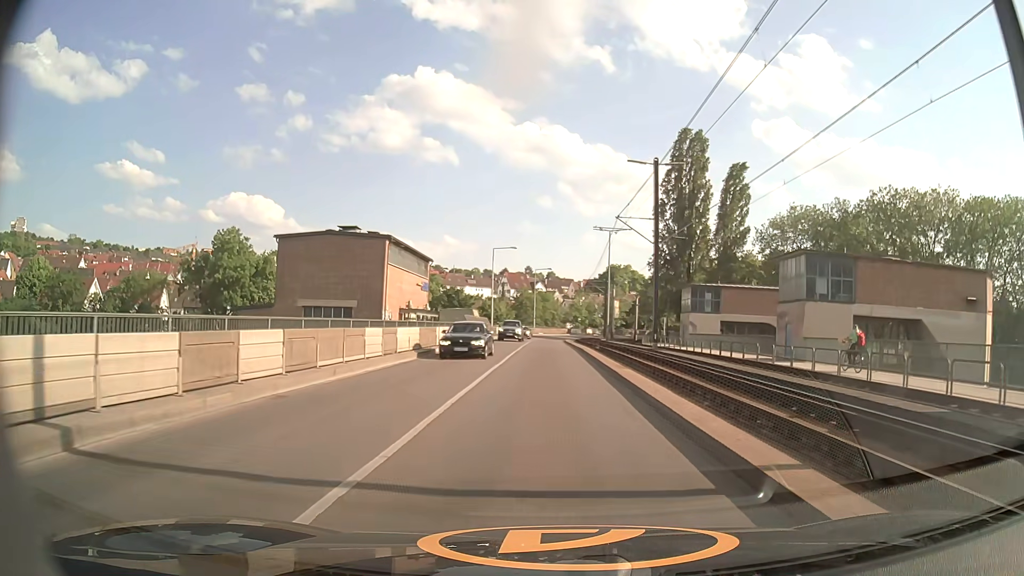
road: secondary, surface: asphalt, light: Day
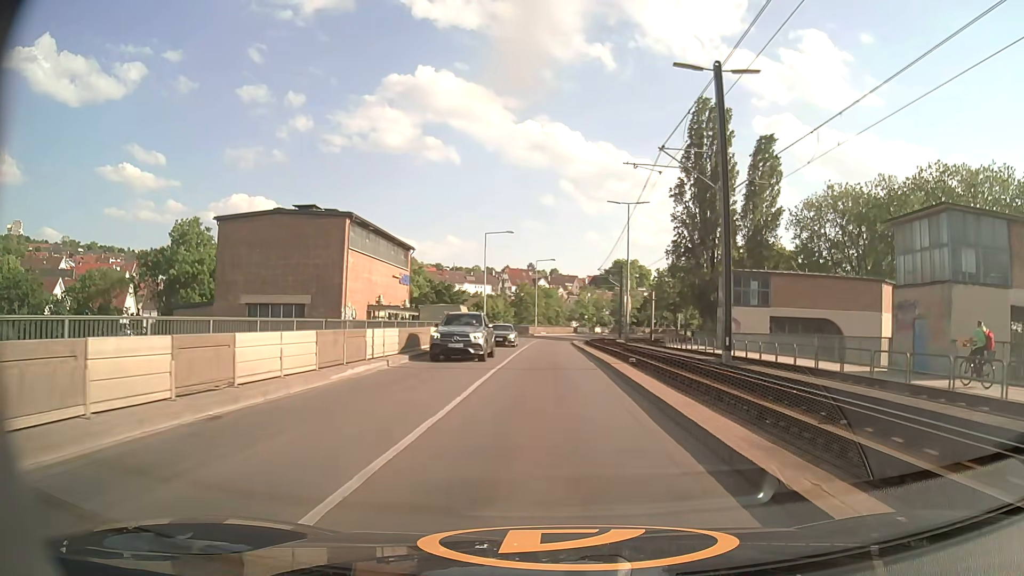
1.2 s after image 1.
(0.0, +13.0) m; 0°
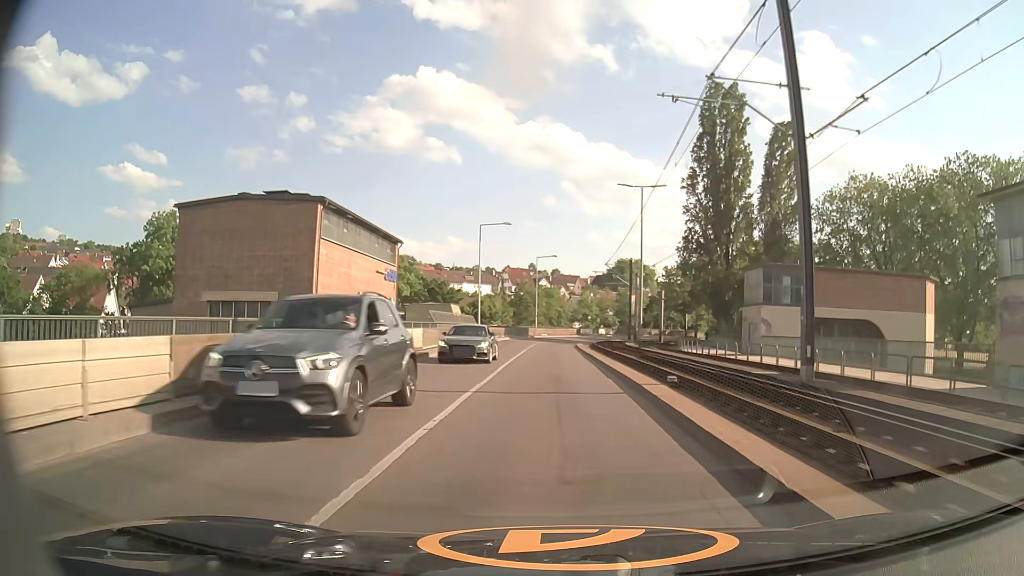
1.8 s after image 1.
(0.0, +6.5) m; 0°
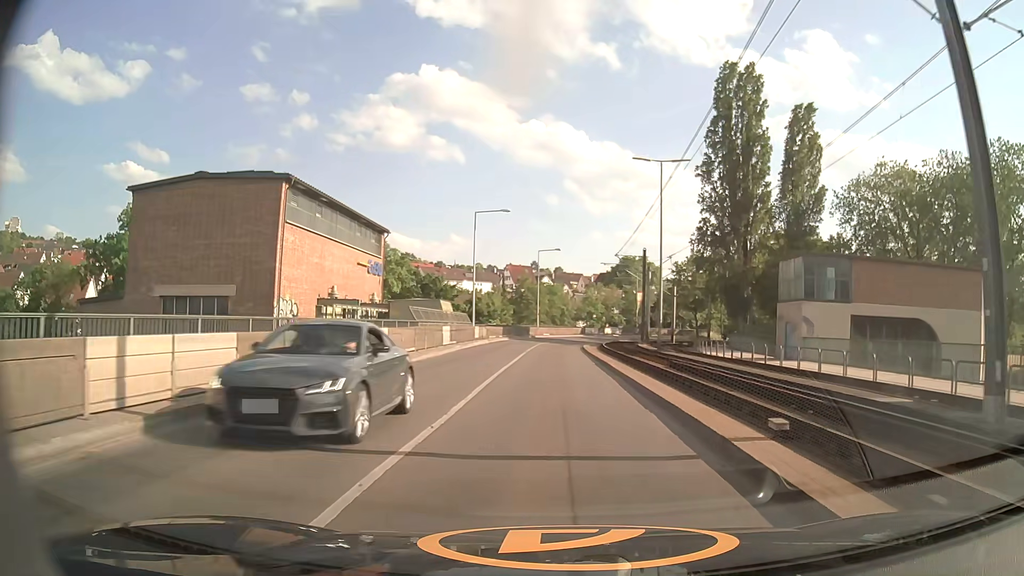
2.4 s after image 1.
(0.0, +6.5) m; 0°
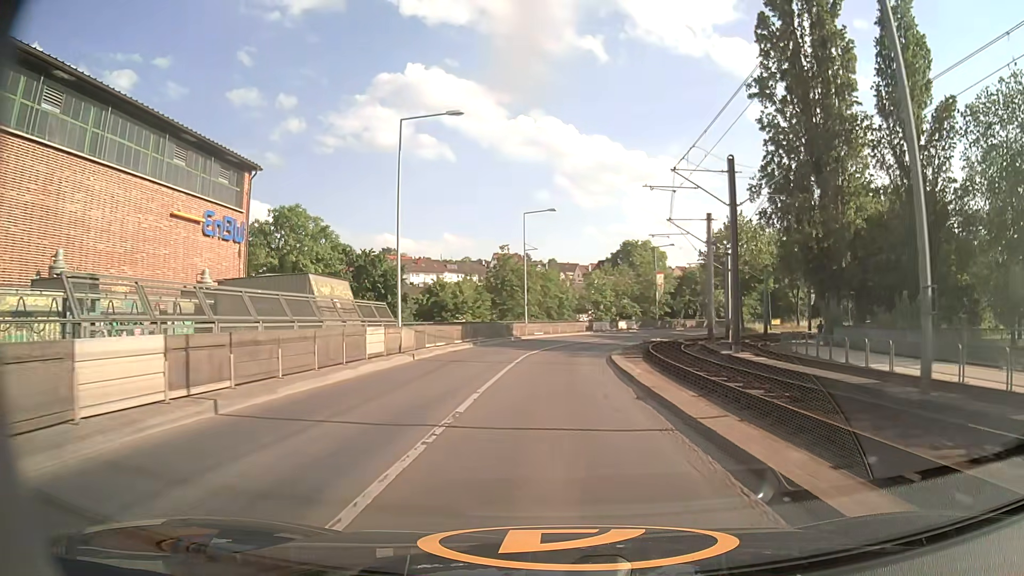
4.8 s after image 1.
(-0.1, +25.8) m; 0°
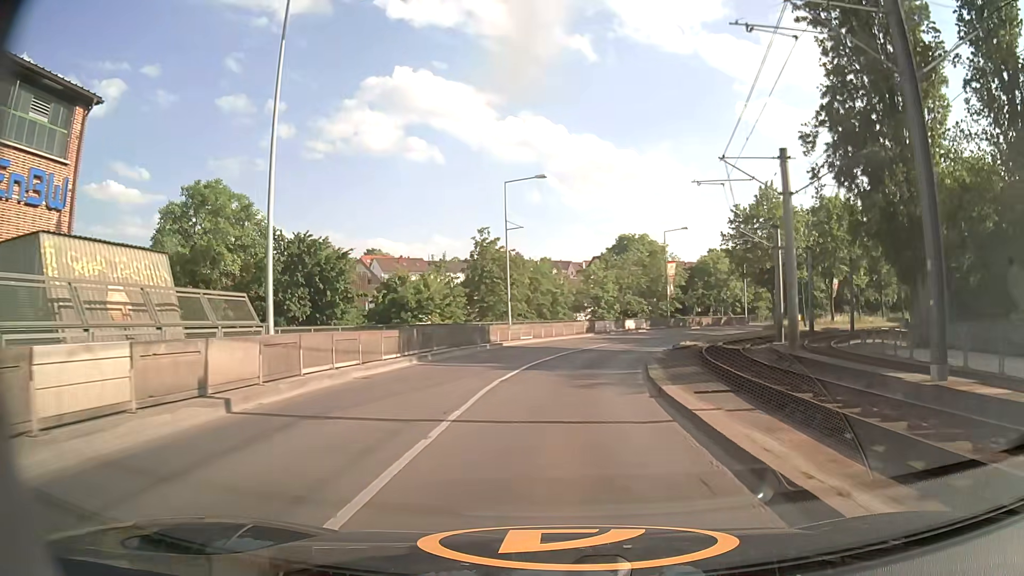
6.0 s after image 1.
(0.0, +13.5) m; 0°
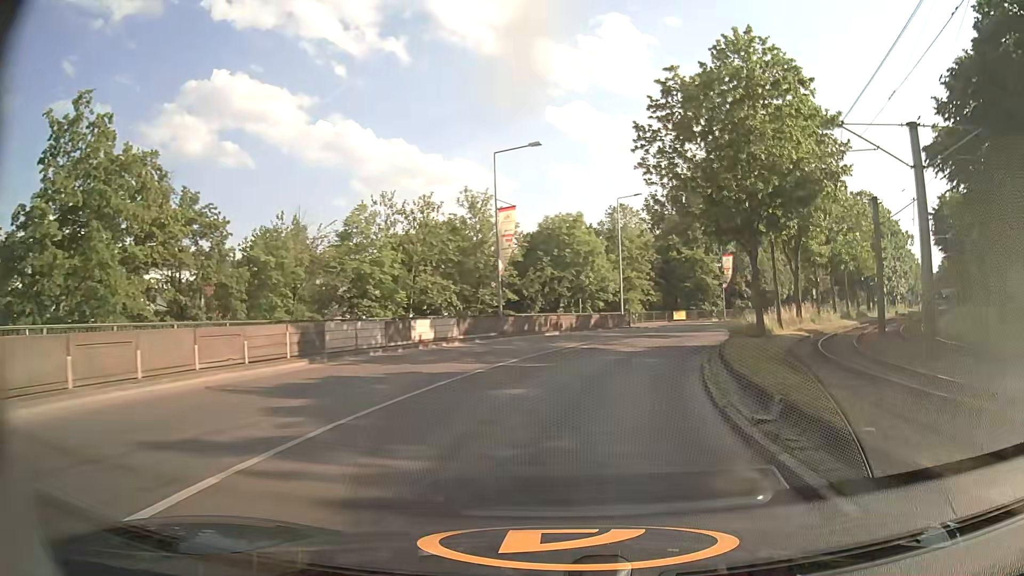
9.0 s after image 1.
(+4.0, +34.8) m; +17°
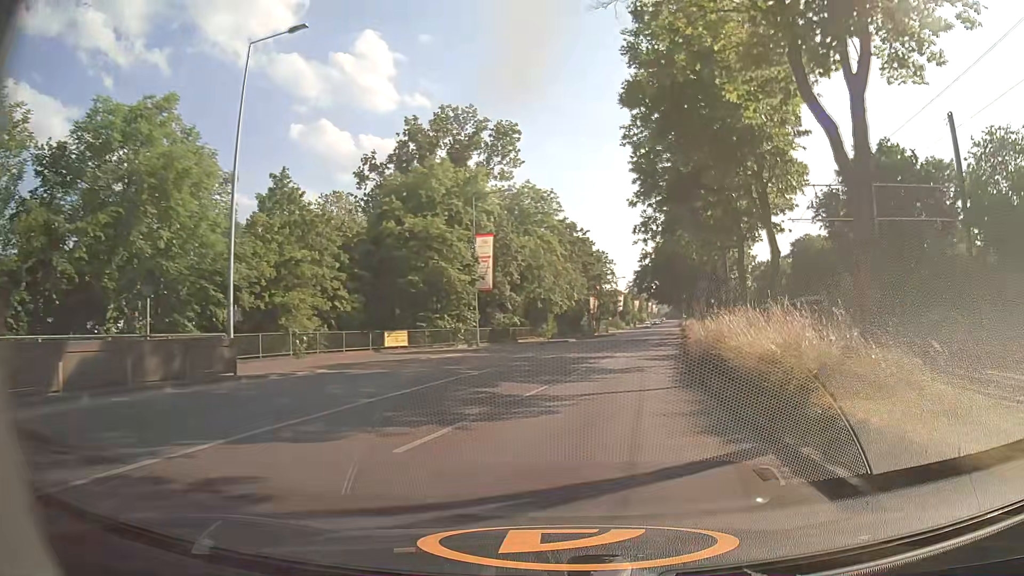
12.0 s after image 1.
(+6.6, +33.2) m; +23°
(+1, +10) (+2, +20) (+3, +30) (+5, +40) (+7, +49) (+9, +59) (+11, +69) (+13, +79) (+15, +89) (+17, +98) m
